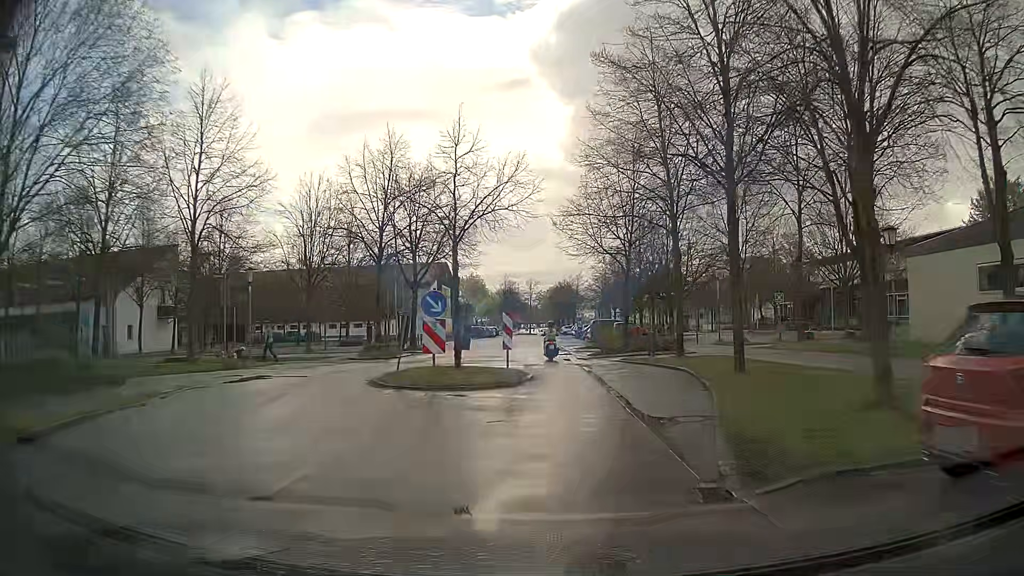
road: residential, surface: asphalt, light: Day
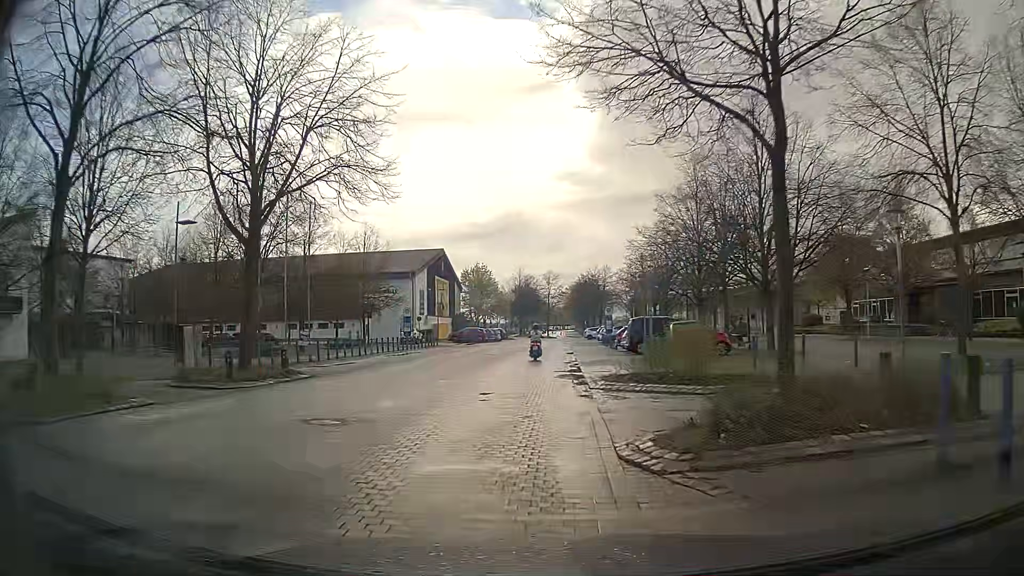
(+0.7, +21.8) m; -4°
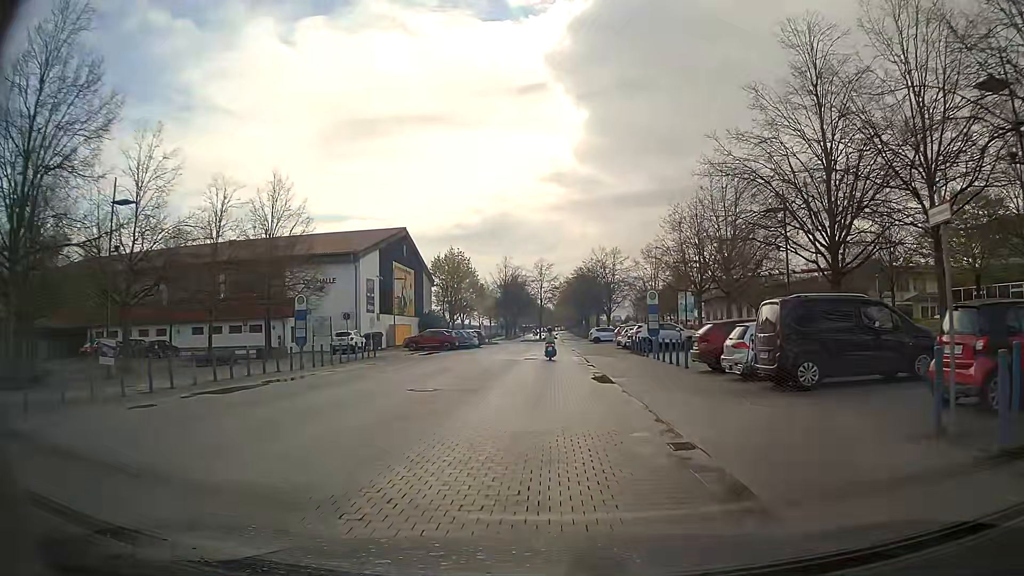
(-0.1, +21.2) m; +3°
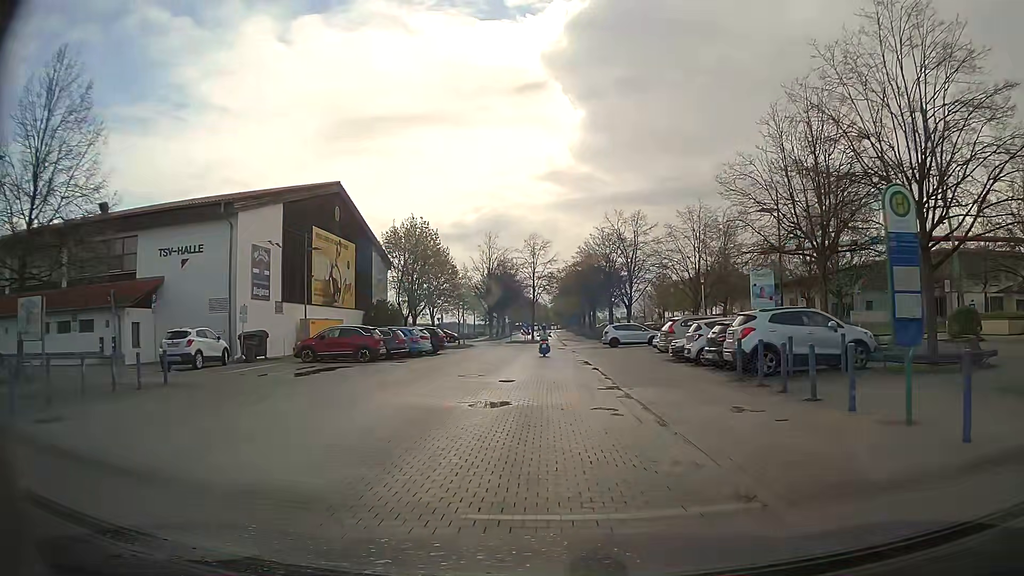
(-0.1, +22.0) m; 0°
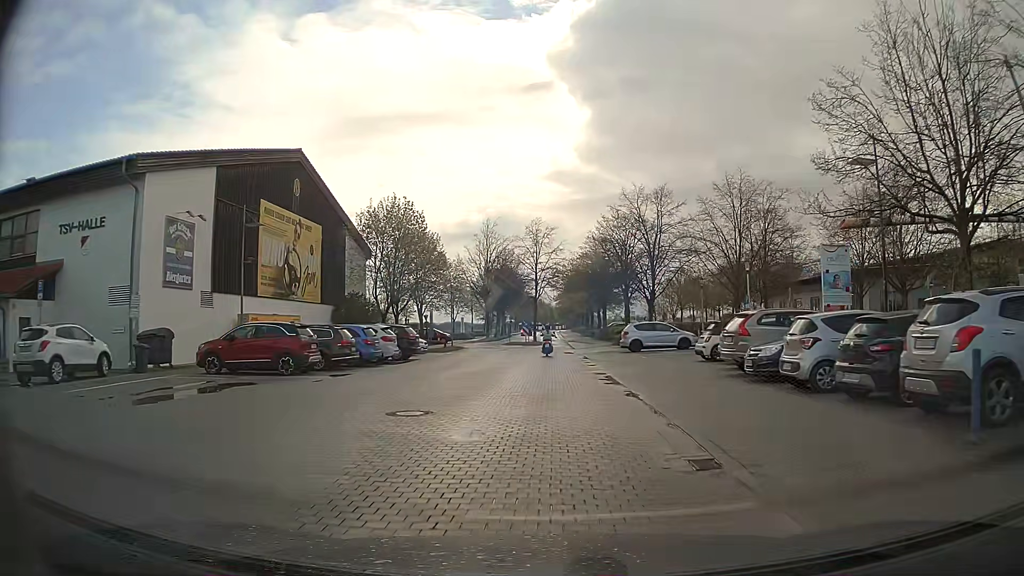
(0.0, +9.3) m; 0°
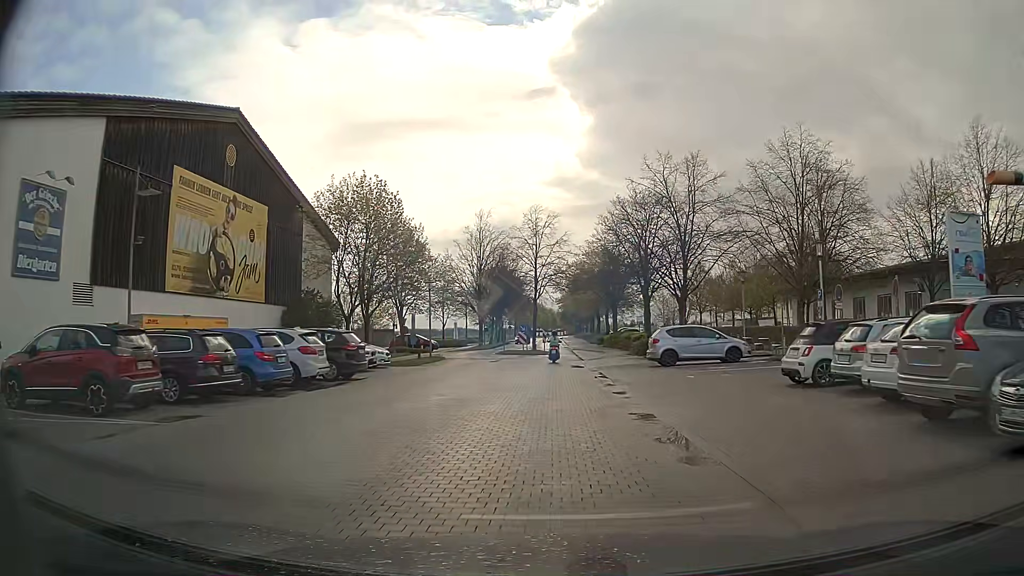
(-0.1, +9.5) m; 0°
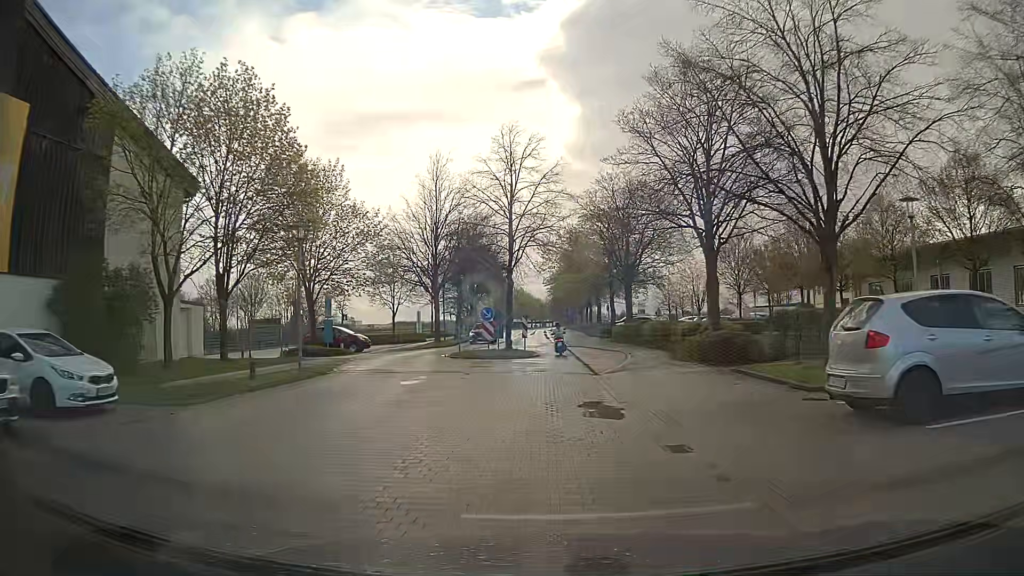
(0.0, +19.2) m; 0°
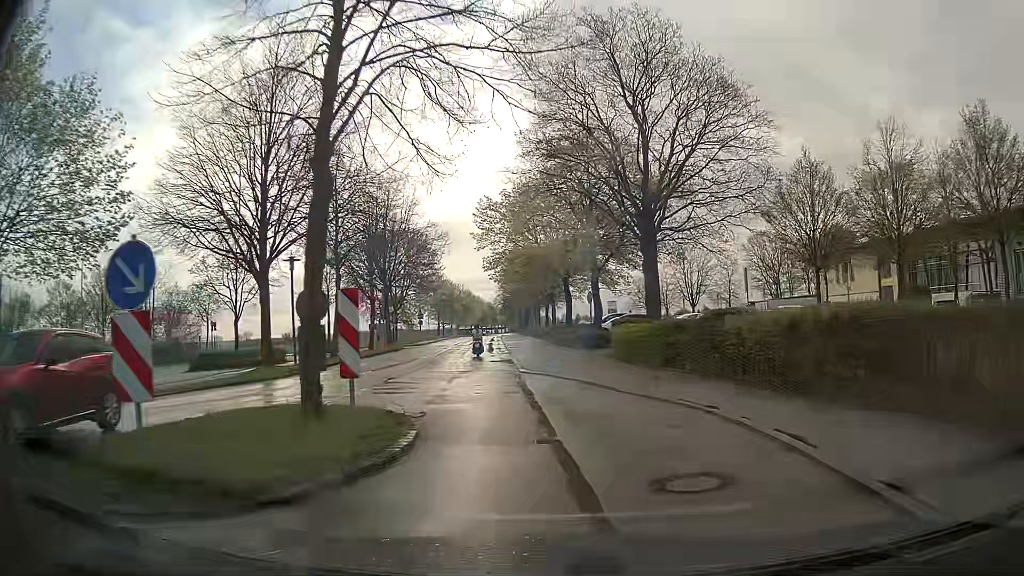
(+0.5, +23.1) m; +3°
(0, +10) (-1, +20) (-2, +30) (-3, +40) (-4, +50) (-4, +60) (-5, +70) (-5, +80) (-6, +90) (-6, +100) m
